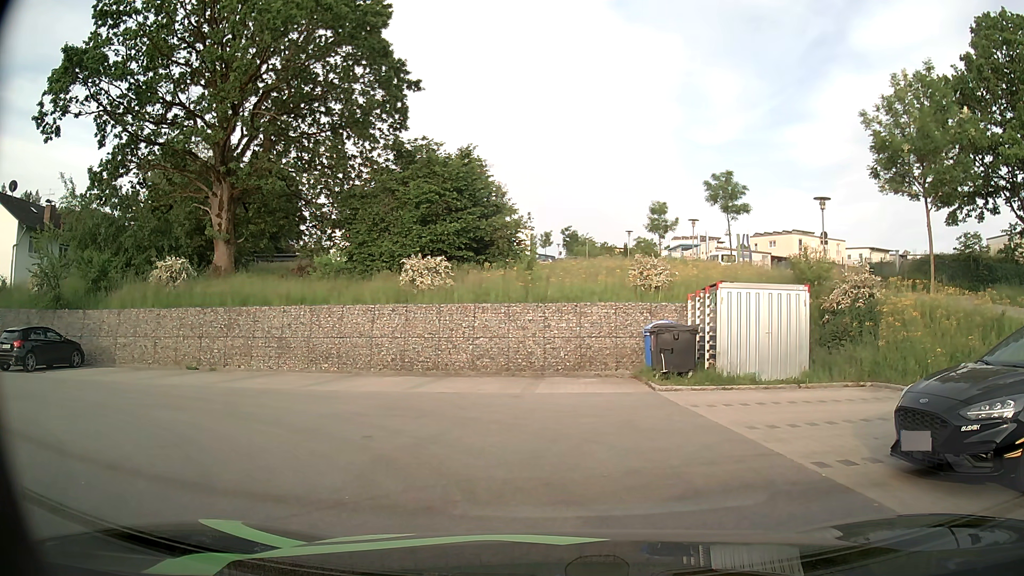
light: Day
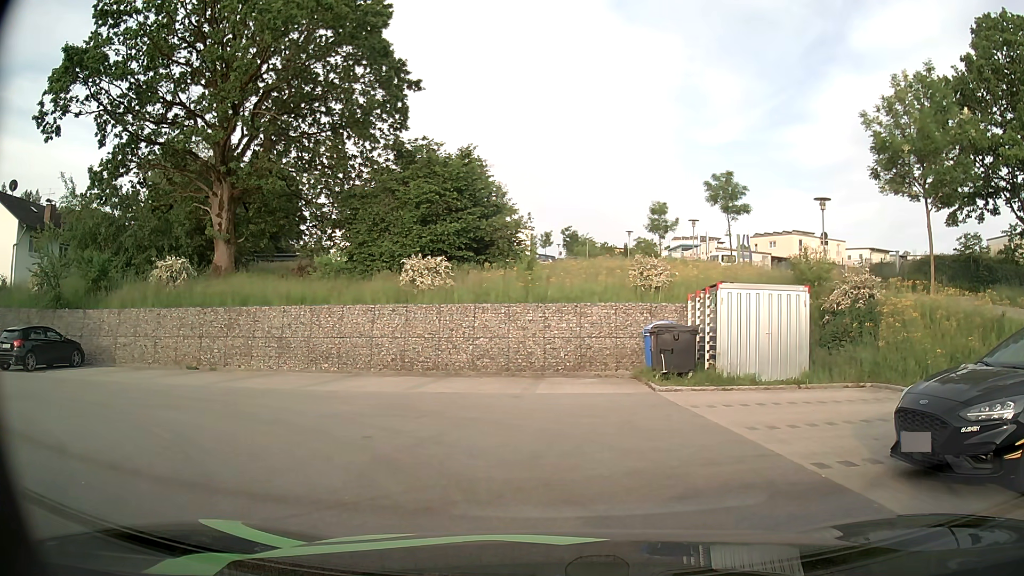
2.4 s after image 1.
(0.0, 0.0) m; 0°
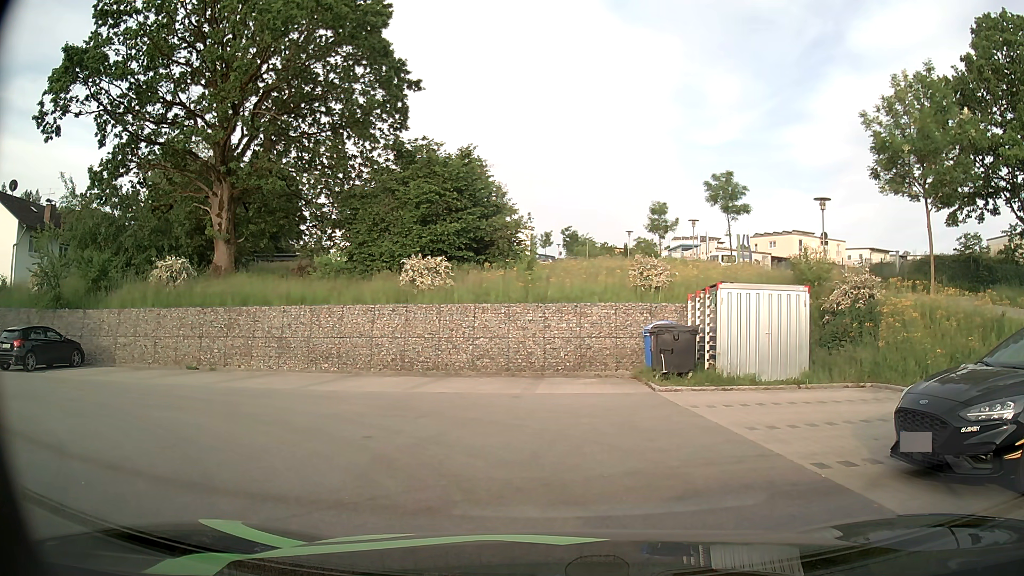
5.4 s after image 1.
(0.0, 0.0) m; 0°
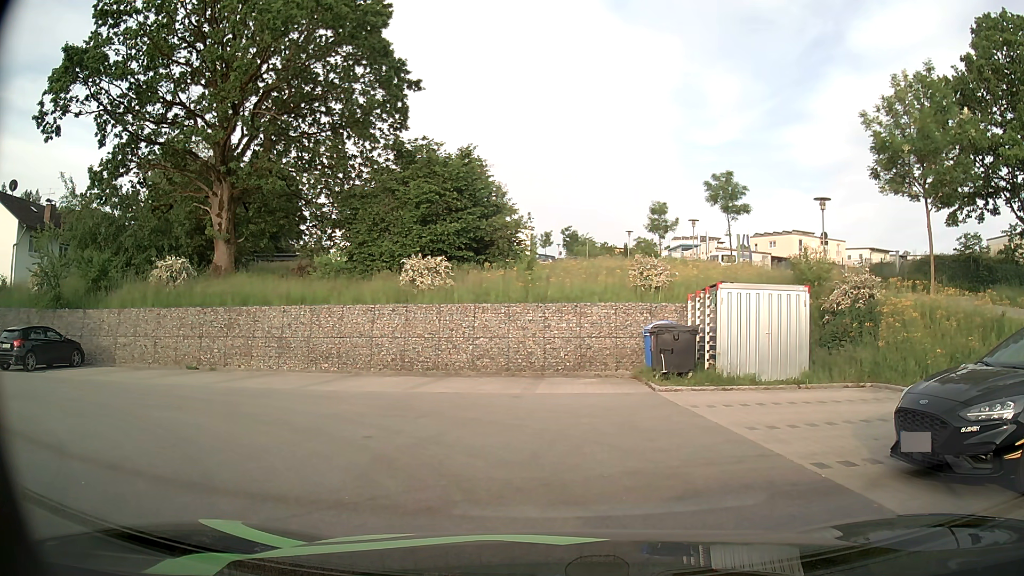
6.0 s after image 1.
(0.0, 0.0) m; 0°
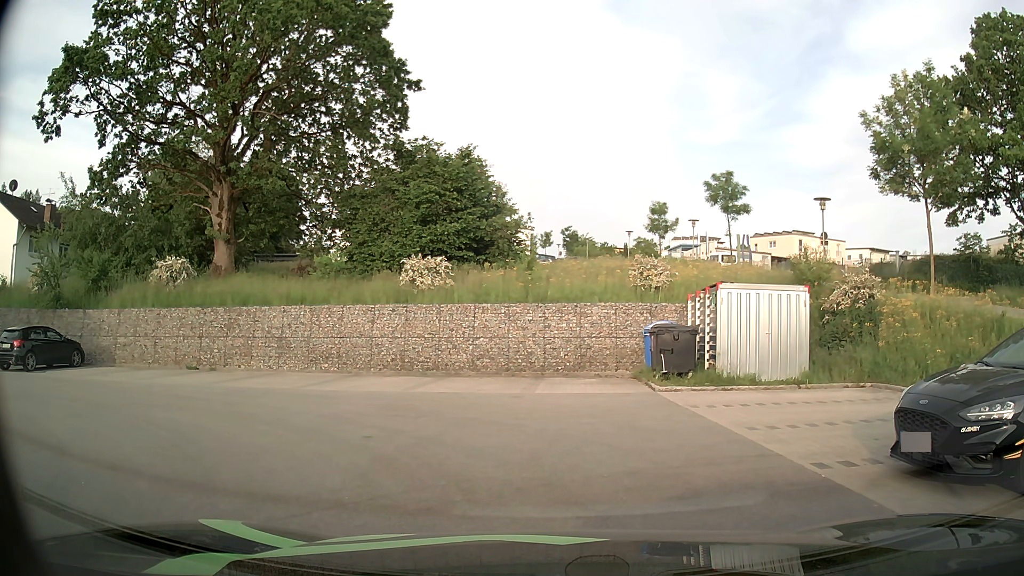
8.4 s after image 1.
(0.0, 0.0) m; 0°
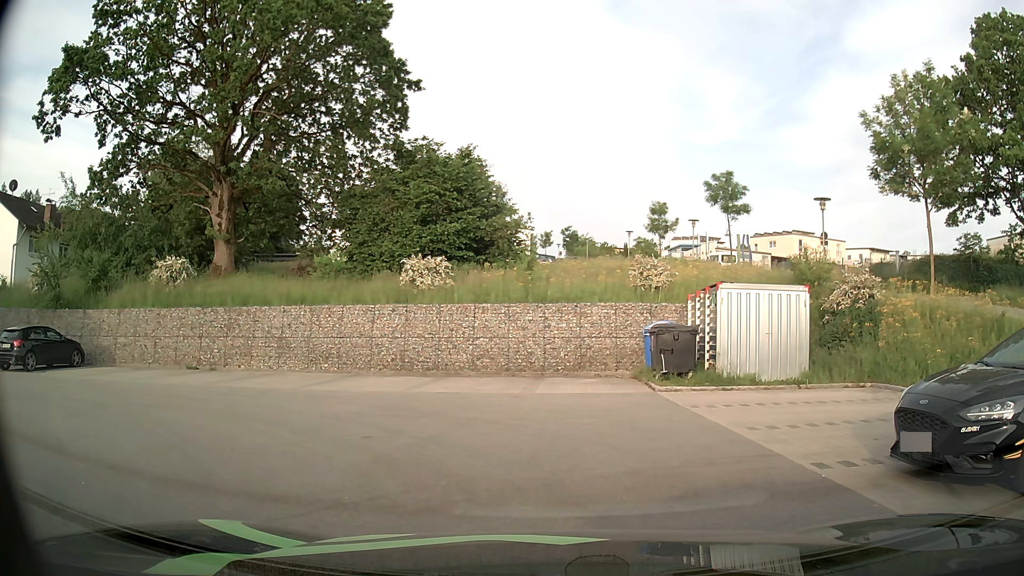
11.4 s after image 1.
(0.0, 0.0) m; 0°
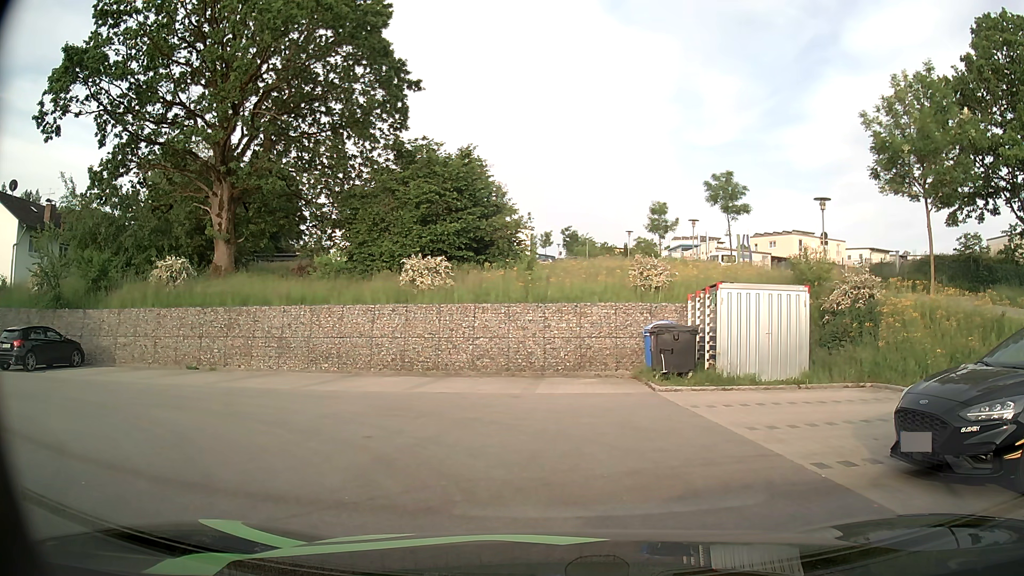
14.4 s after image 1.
(0.0, 0.0) m; 0°
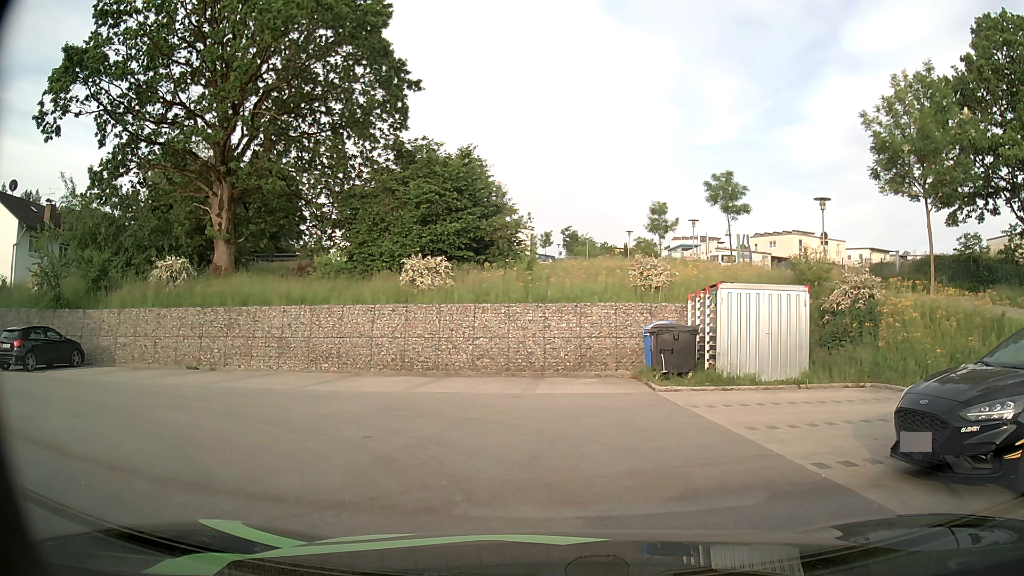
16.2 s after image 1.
(0.0, 0.0) m; 0°
